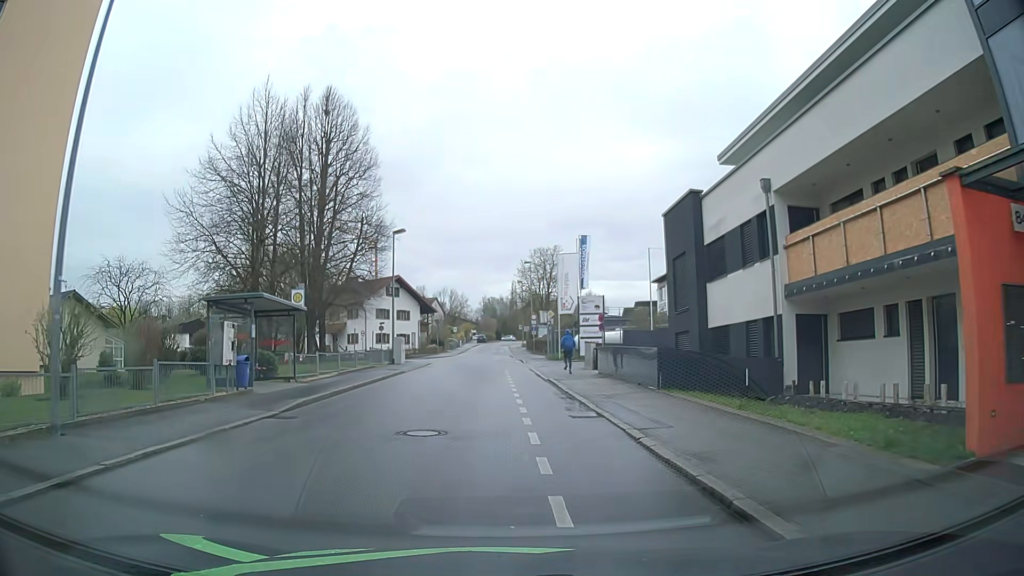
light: Day
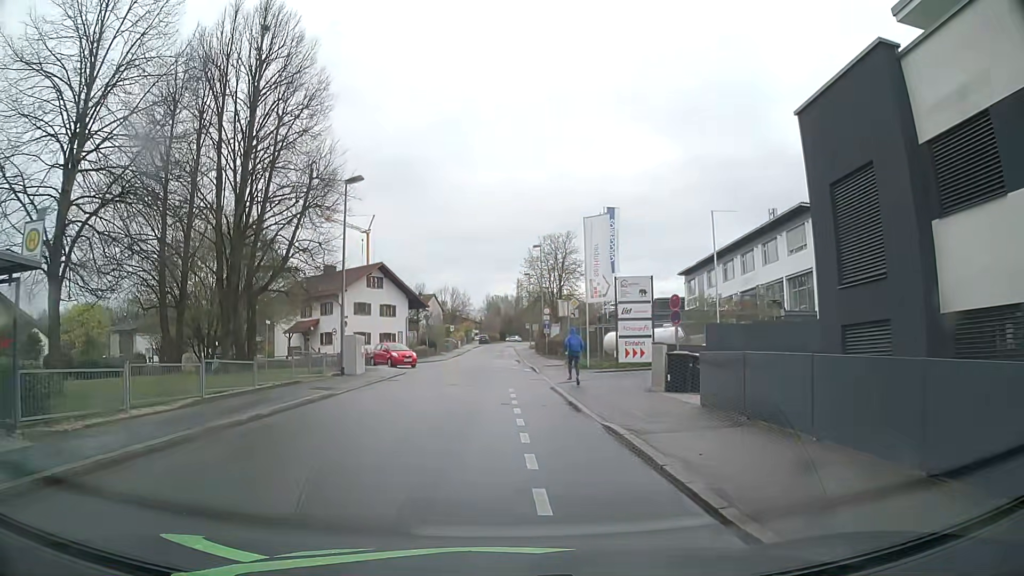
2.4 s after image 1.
(0.0, +13.5) m; 0°
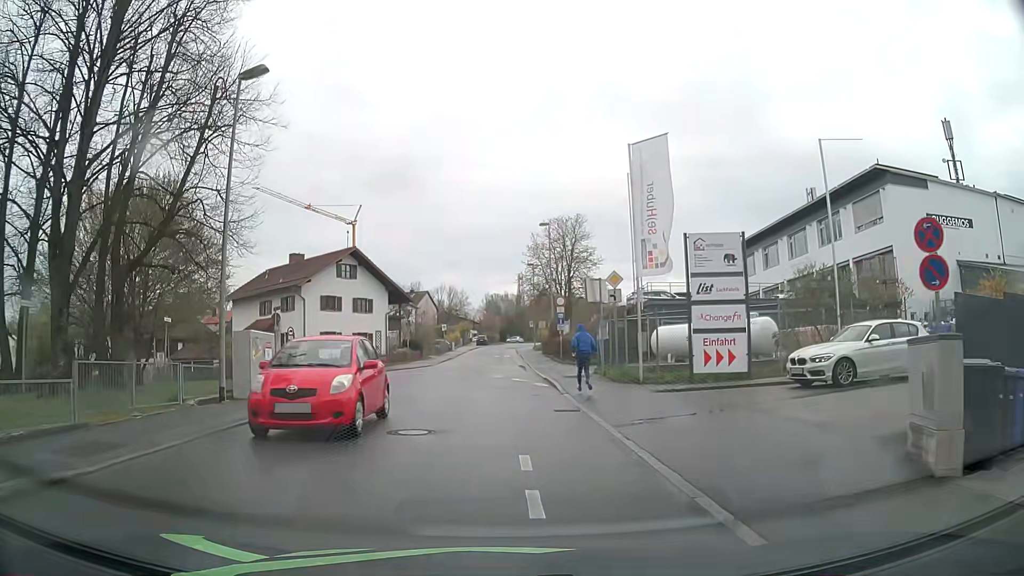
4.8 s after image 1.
(0.0, +12.1) m; 0°
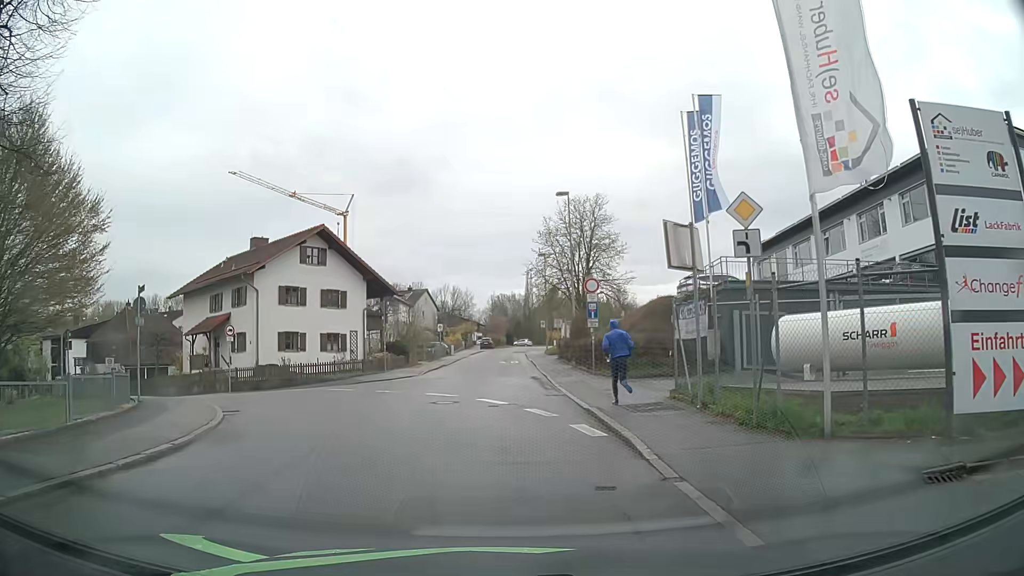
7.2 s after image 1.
(+0.1, +11.5) m; 0°
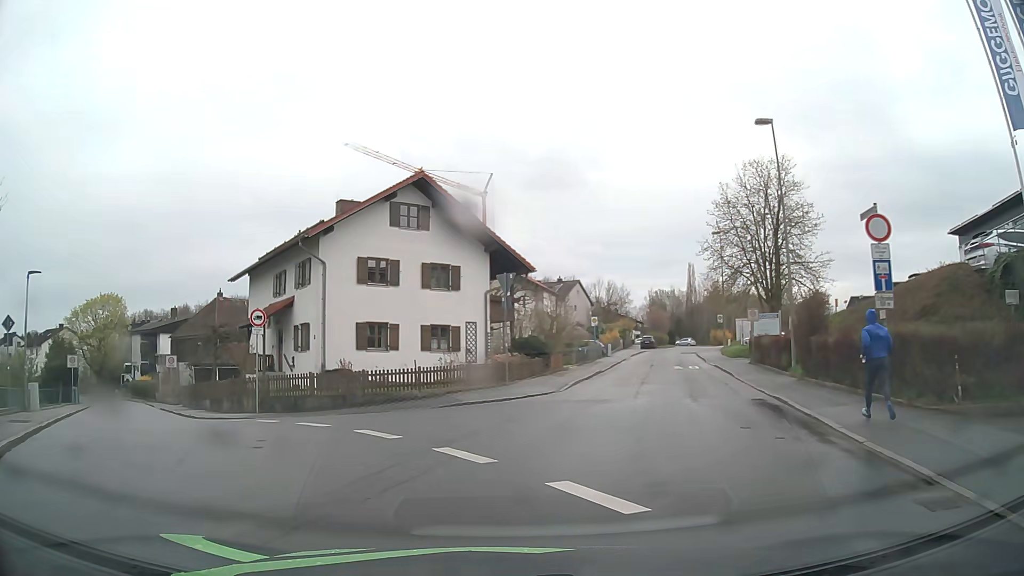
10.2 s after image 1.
(-0.9, +13.3) m; -12°
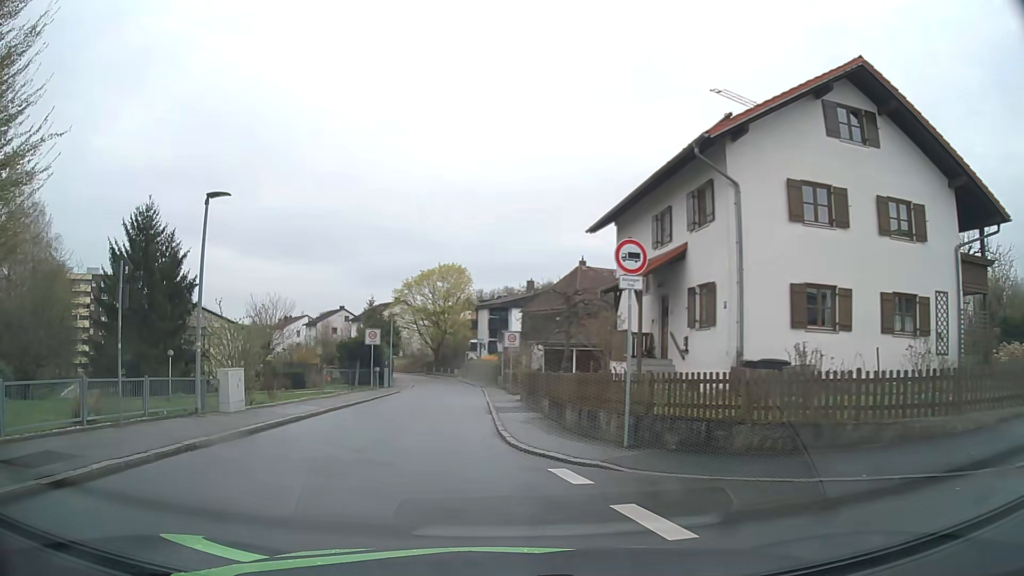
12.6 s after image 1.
(-3.3, +10.9) m; -33°
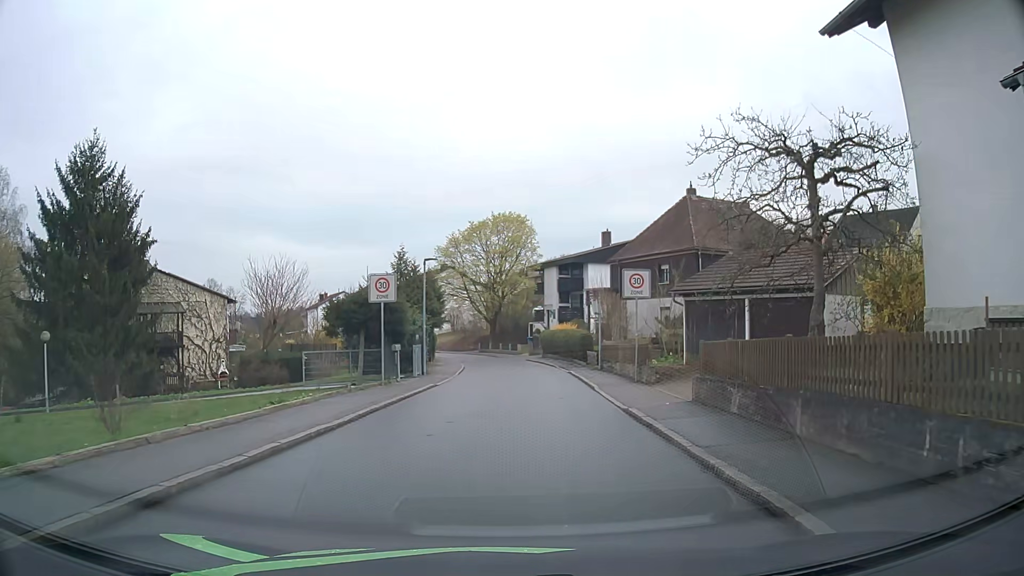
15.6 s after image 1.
(-1.8, +17.8) m; -4°
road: residential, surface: asphalt
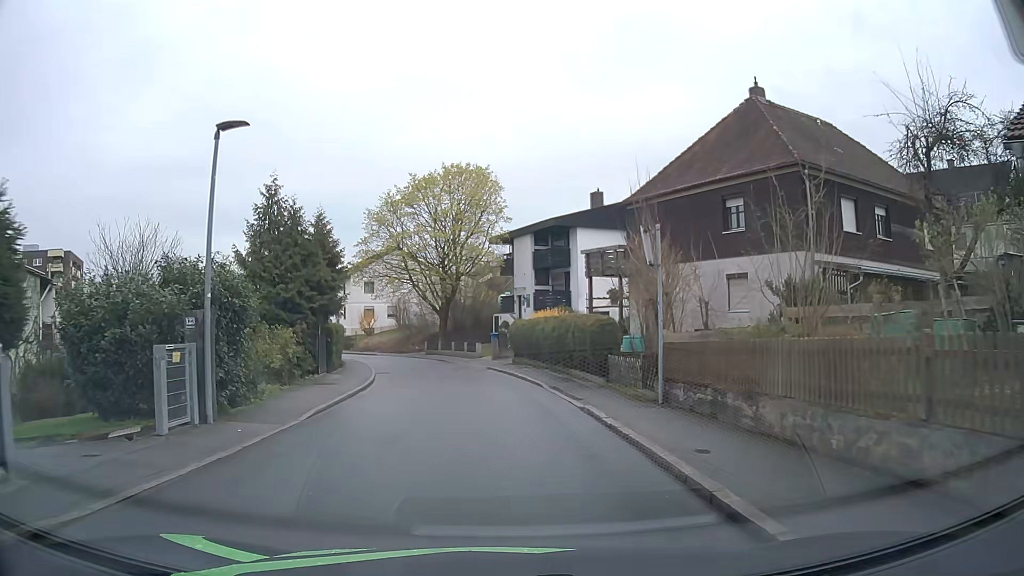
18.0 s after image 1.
(+0.6, +19.1) m; +2°
(0, +10) (-1, +20) (-2, +30) (-4, +40) (-8, +49) (-12, +58) (-18, +66) (-24, +74) (-30, +82) (-36, +90) m
